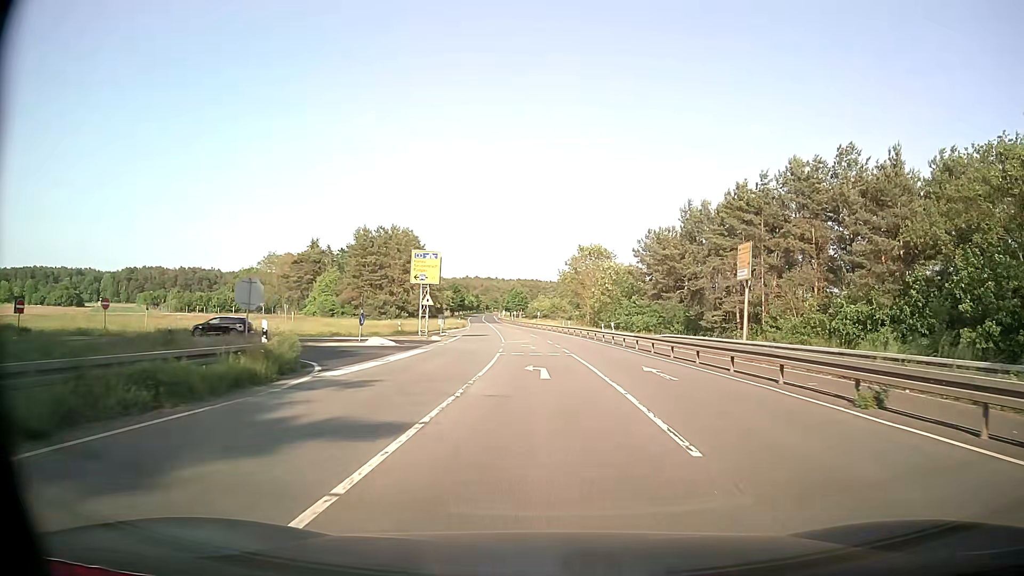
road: secondary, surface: asphalt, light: Day
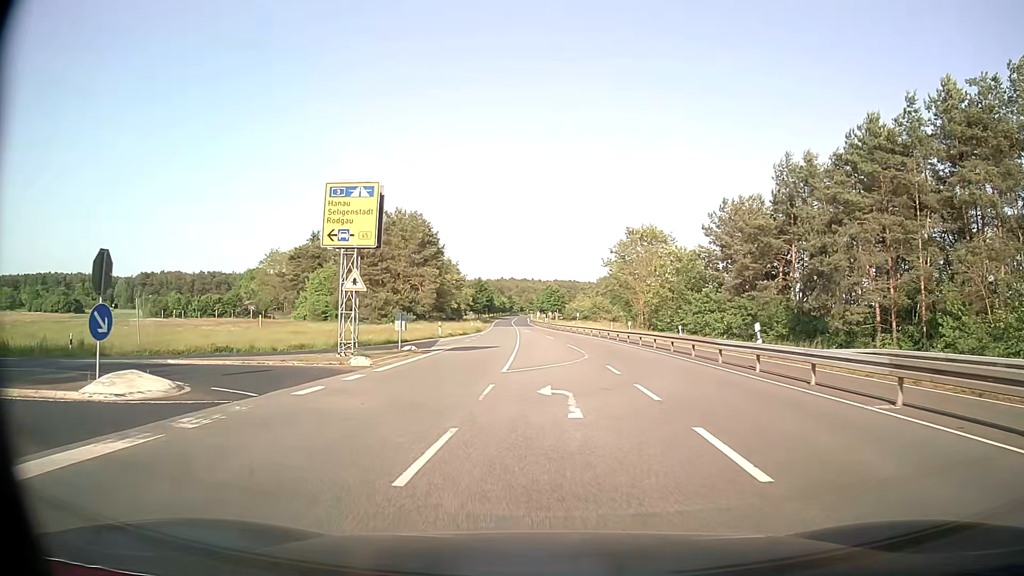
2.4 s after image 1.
(-0.3, +24.2) m; -3°
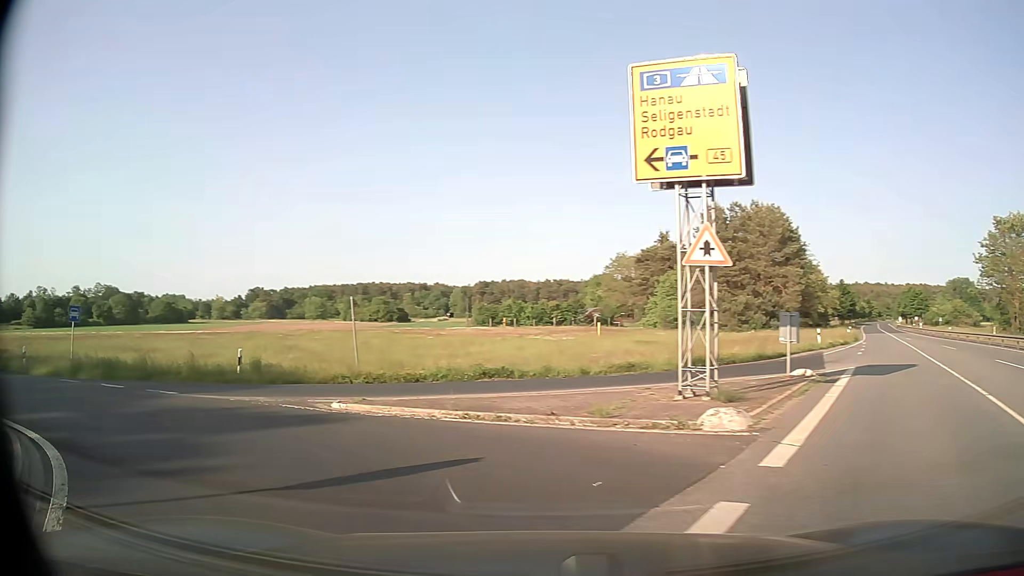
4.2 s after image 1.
(-2.3, +11.2) m; -30°
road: trunk_link
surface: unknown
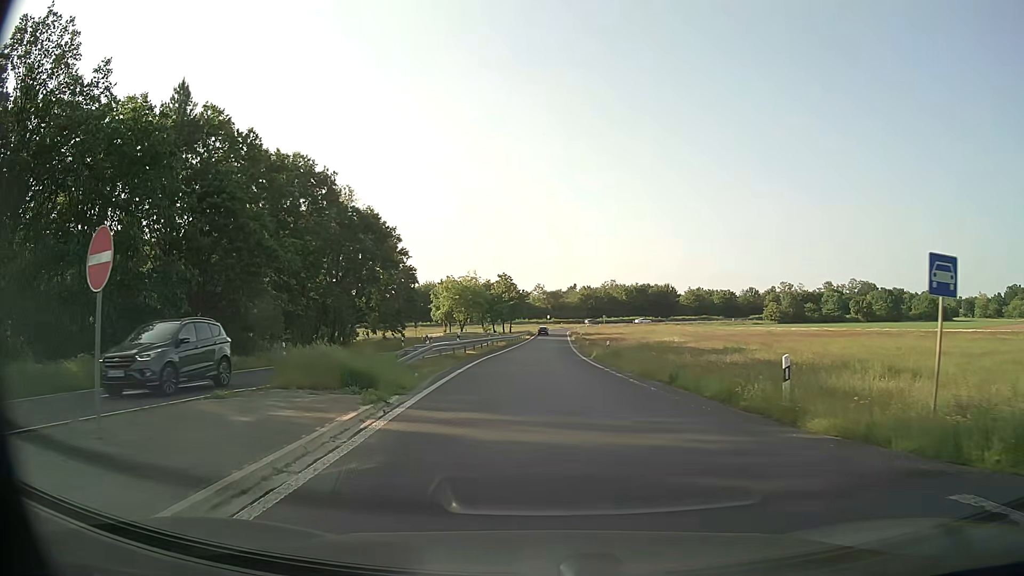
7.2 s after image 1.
(-10.9, +12.3) m; -66°
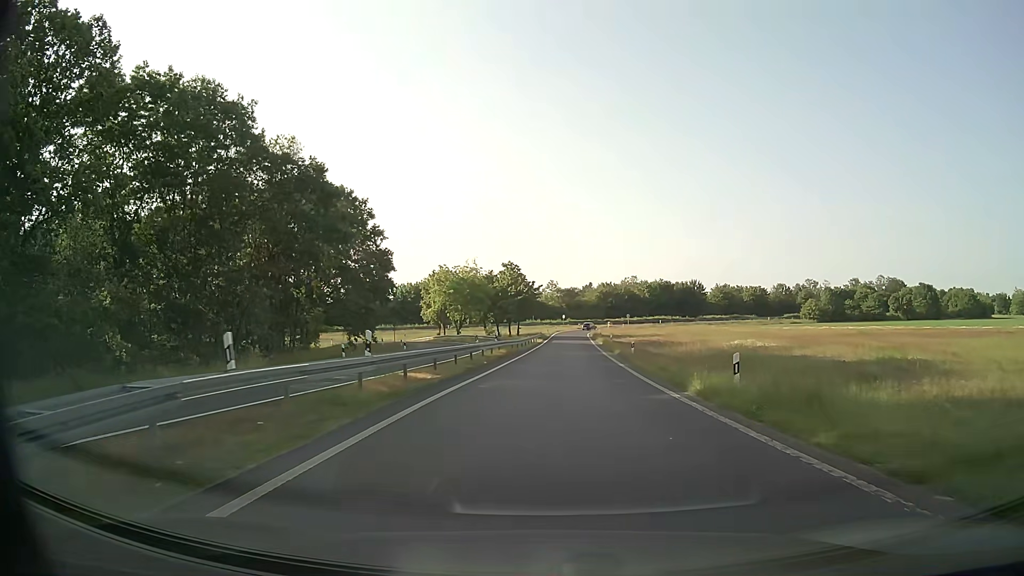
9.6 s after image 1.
(-0.4, +22.1) m; -1°
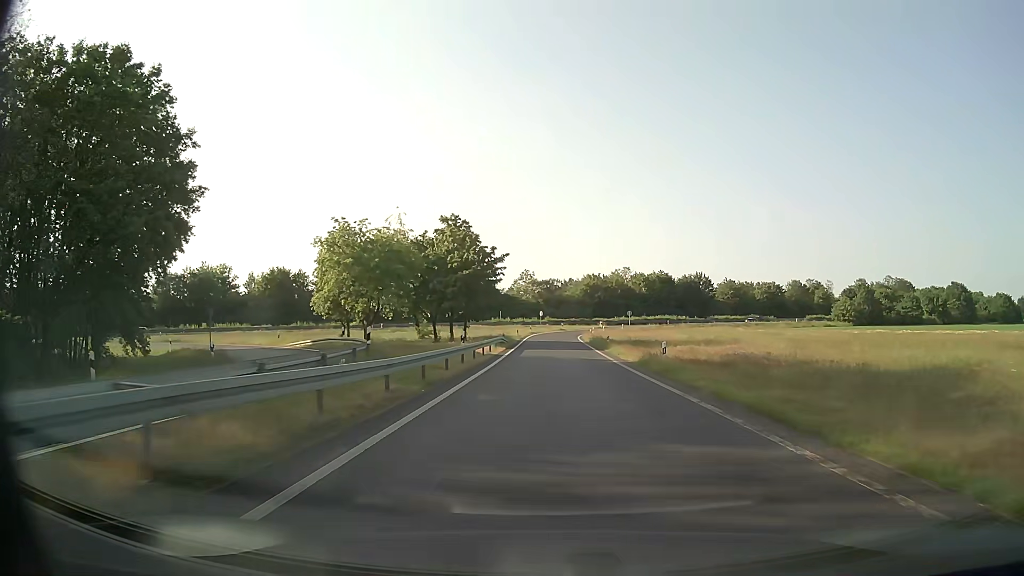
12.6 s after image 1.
(+0.7, +37.7) m; +2°
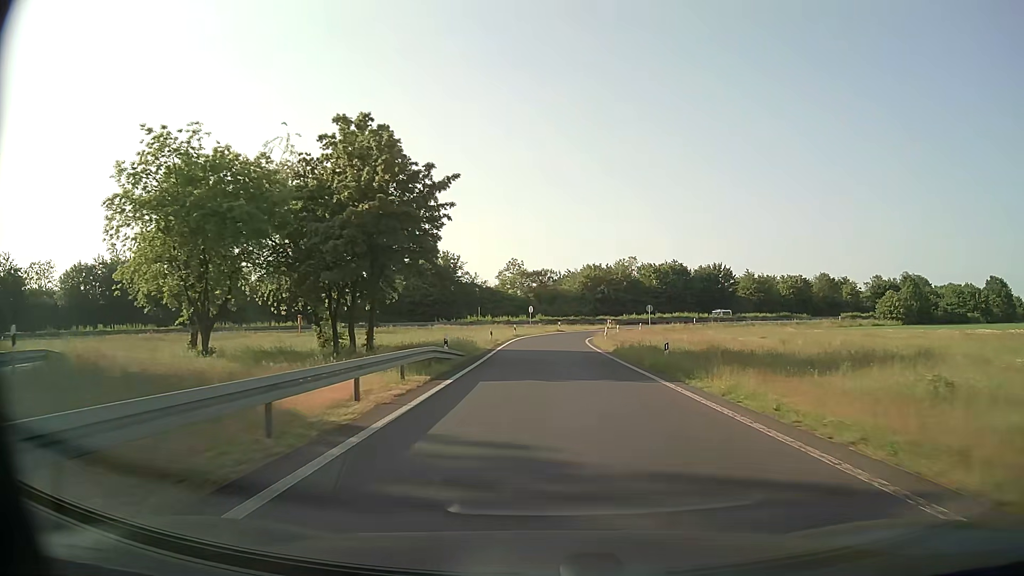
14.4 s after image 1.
(+0.1, +26.2) m; +1°
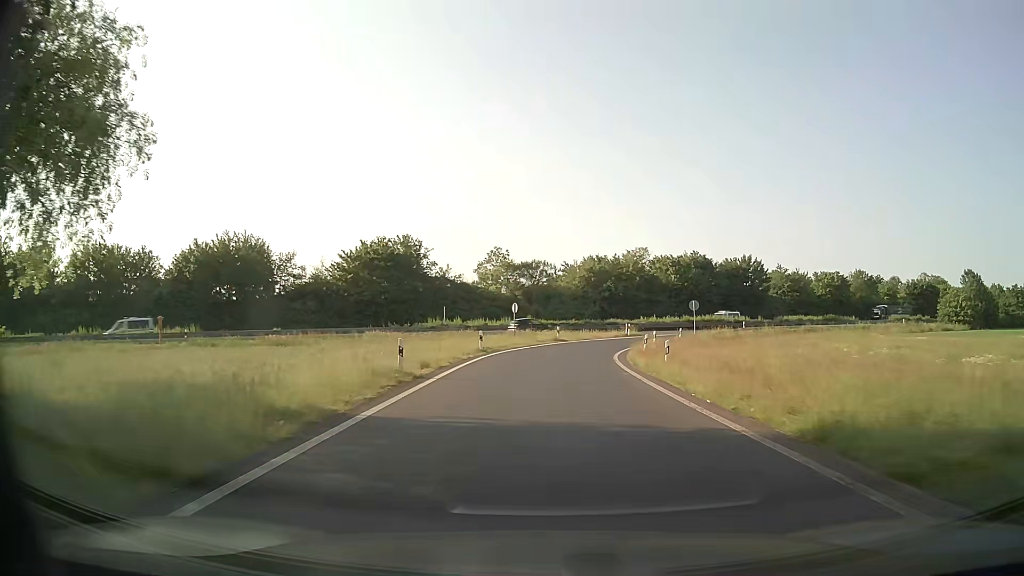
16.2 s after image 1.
(+0.1, +25.8) m; +1°
(0, +10) (0, +20) (+1, +30) (+3, +40) (+7, +49) (+11, +58) (+17, +66) (+24, +73) (+32, +79) (+41, +85) m
